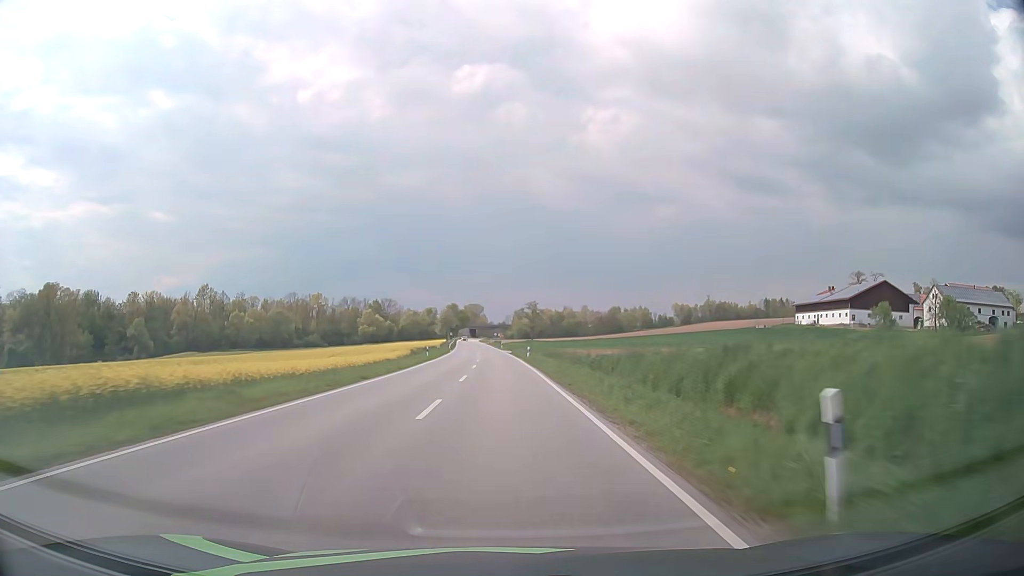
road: secondary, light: Day
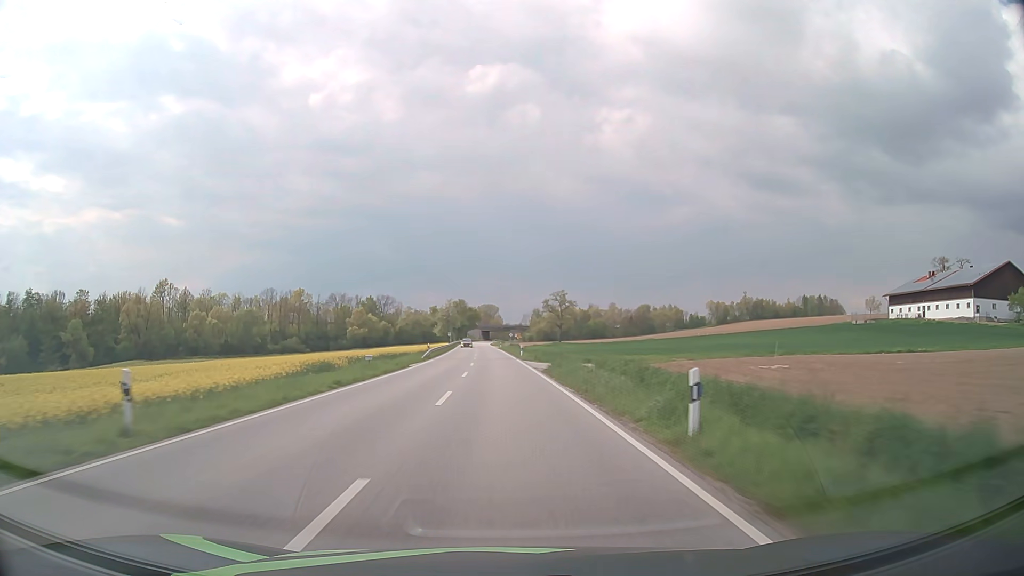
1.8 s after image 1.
(-0.6, +45.4) m; -1°
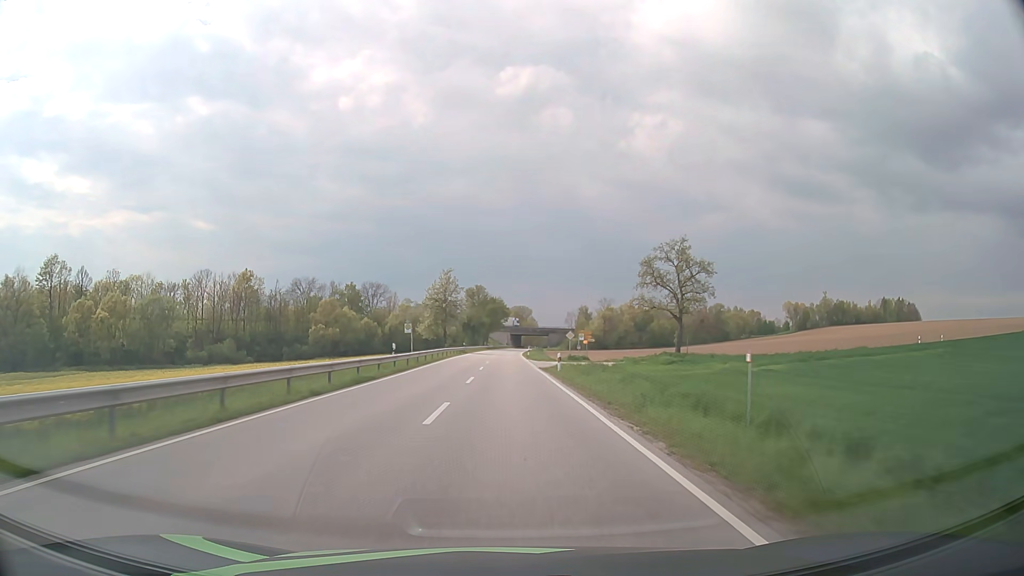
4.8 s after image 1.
(-1.9, +75.5) m; -3°
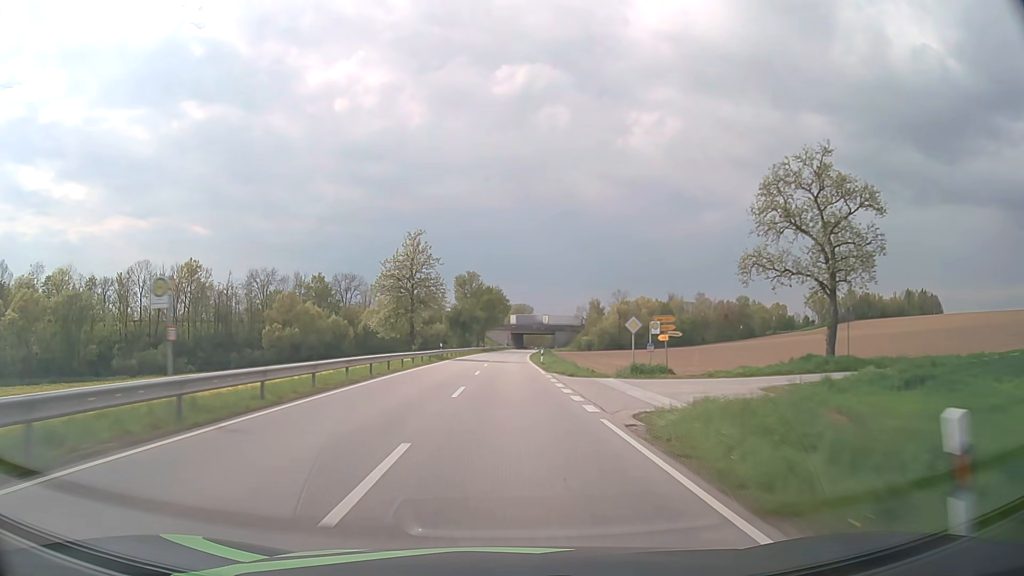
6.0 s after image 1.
(0.0, +30.3) m; 0°
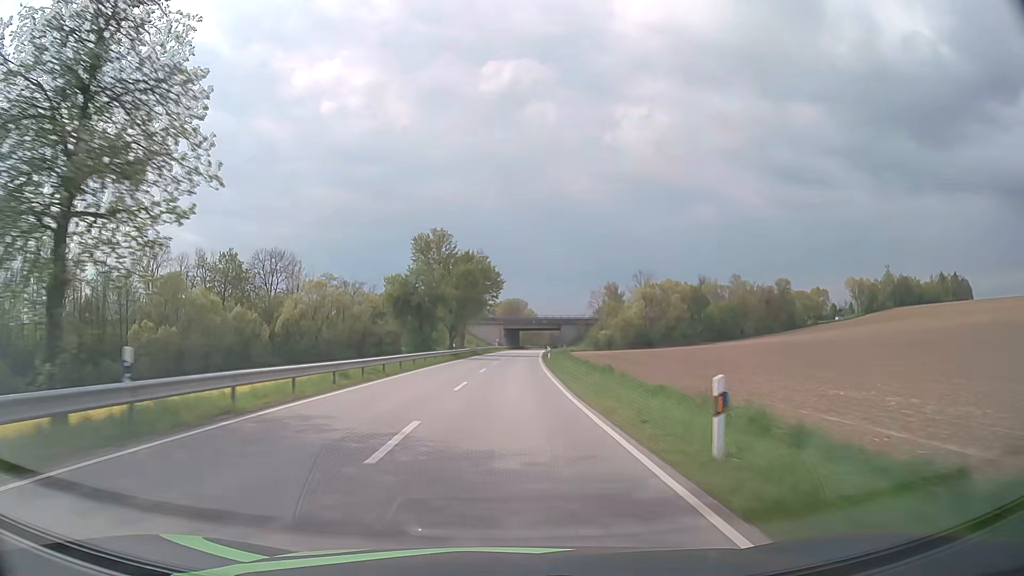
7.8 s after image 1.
(+0.2, +45.4) m; 0°
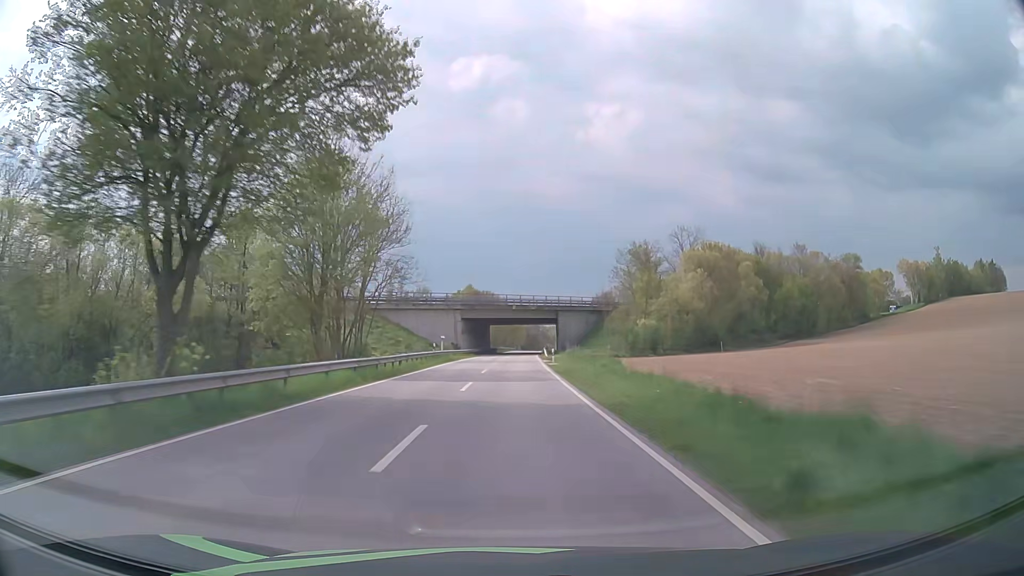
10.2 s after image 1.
(+1.5, +60.5) m; +3°
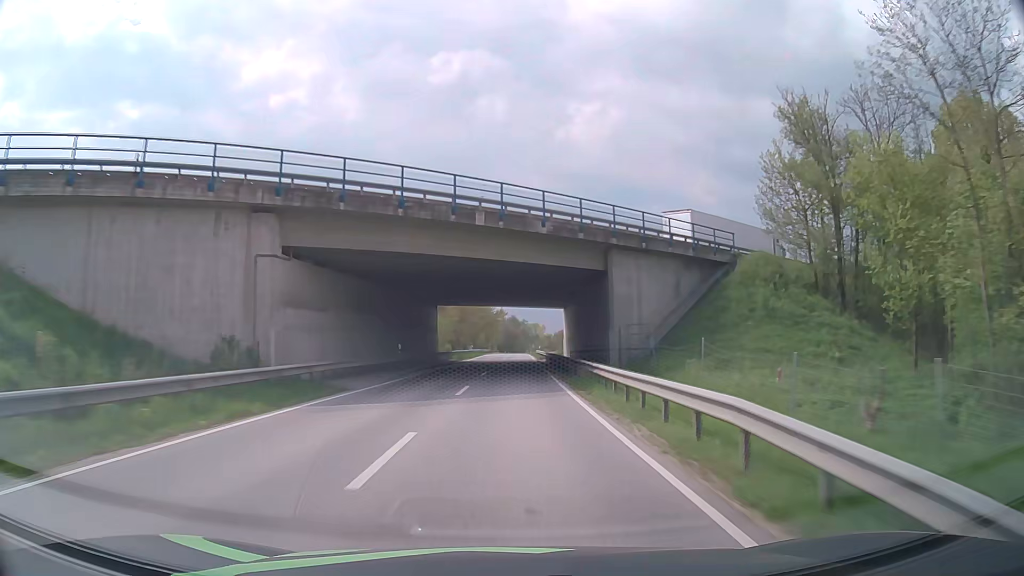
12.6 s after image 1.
(+1.1, +60.6) m; +2°
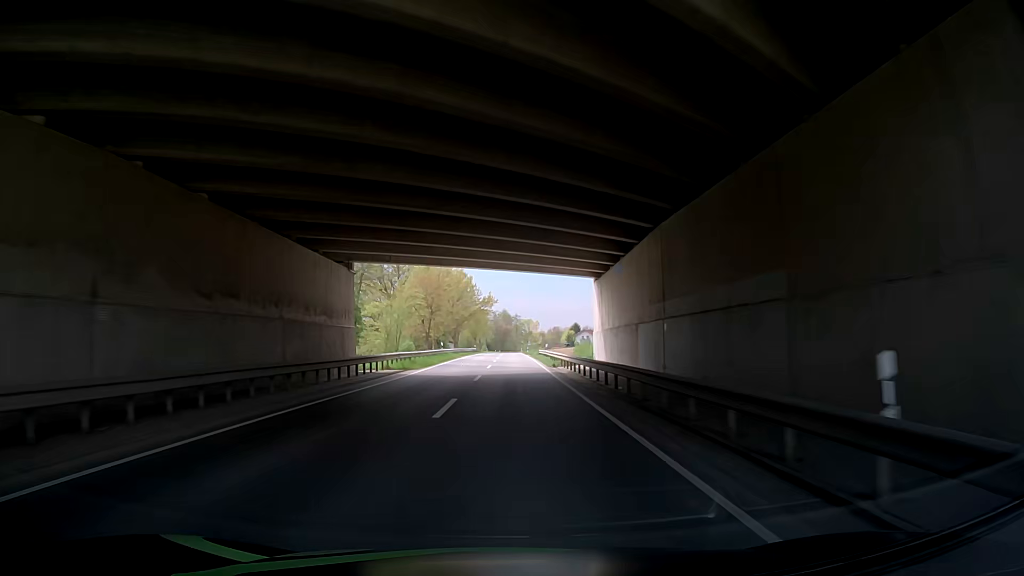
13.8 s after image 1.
(+0.3, +30.3) m; +1°
(0, +10) (0, +20) (0, +30) (0, +40) (0, +50) (0, +60) (0, +70) (0, +80) (0, +90) (0, +100) m
